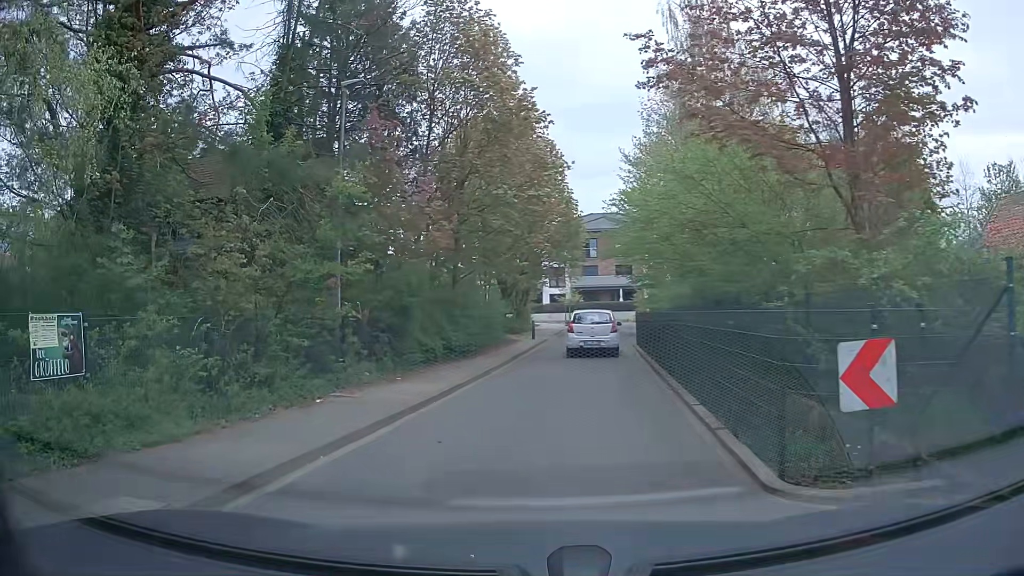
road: residential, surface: asphalt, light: Day
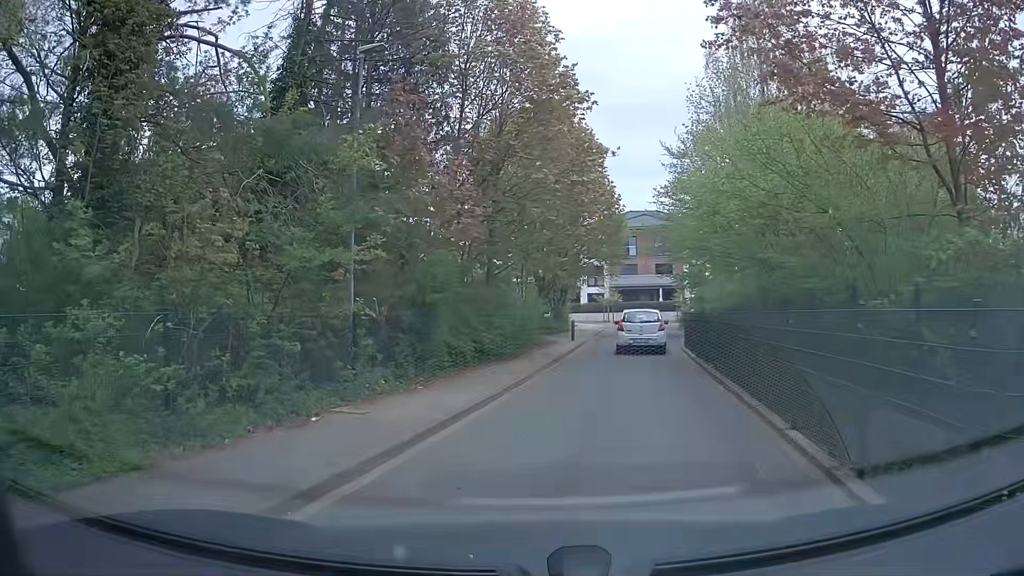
(-0.1, +2.2) m; -2°
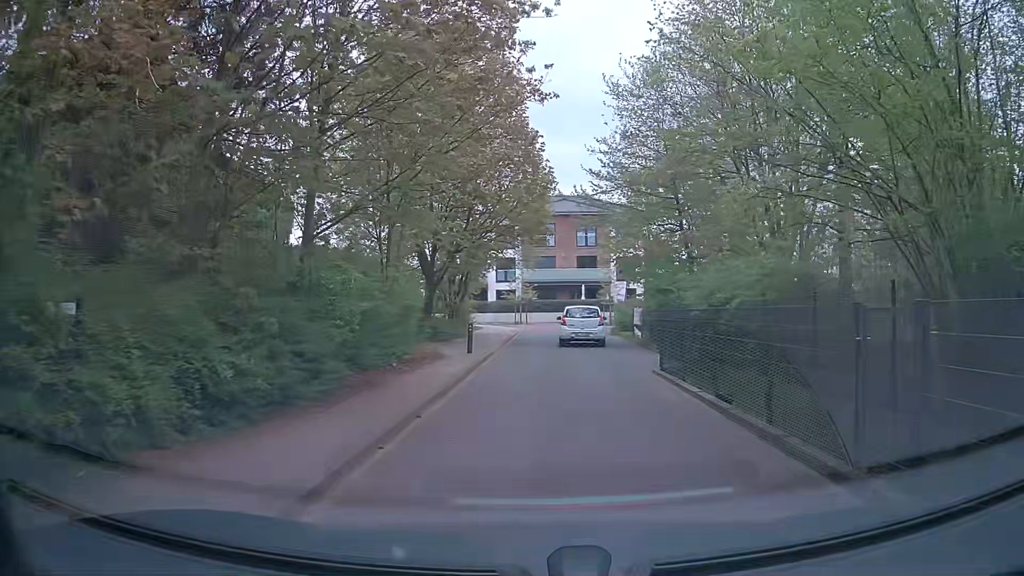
(+0.6, +11.2) m; +7°
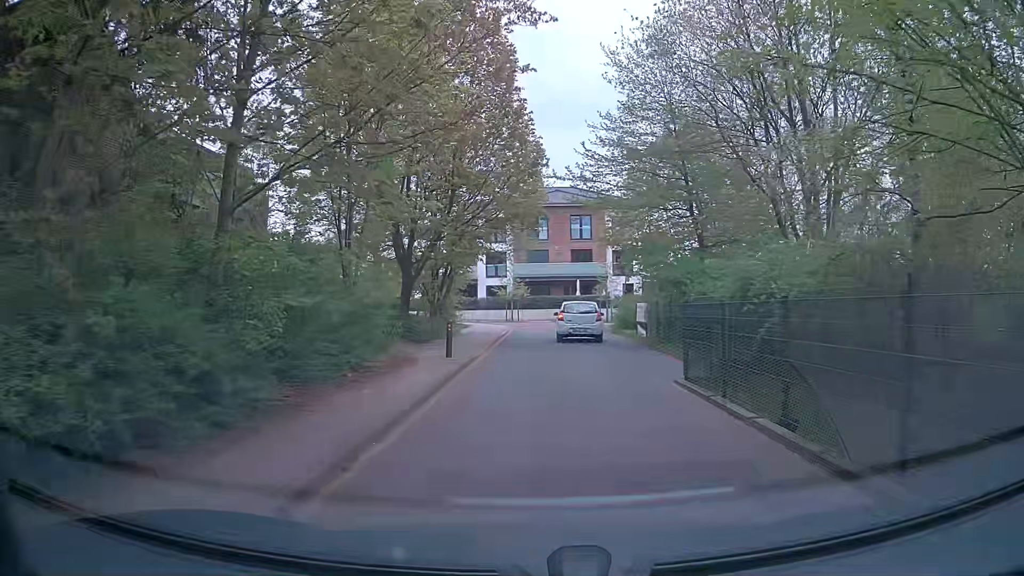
(0.0, +3.2) m; +1°
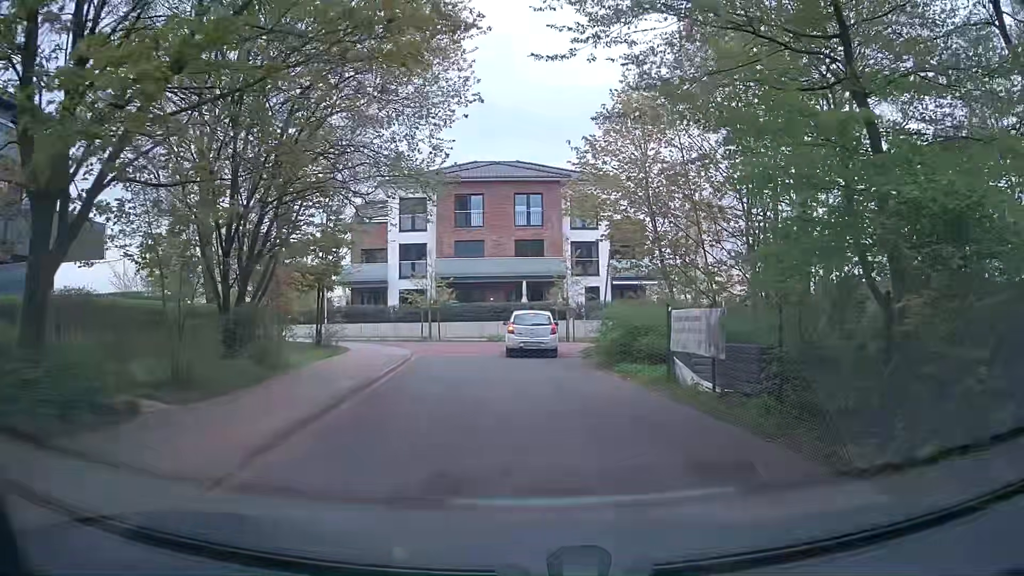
(+0.2, +16.2) m; +3°
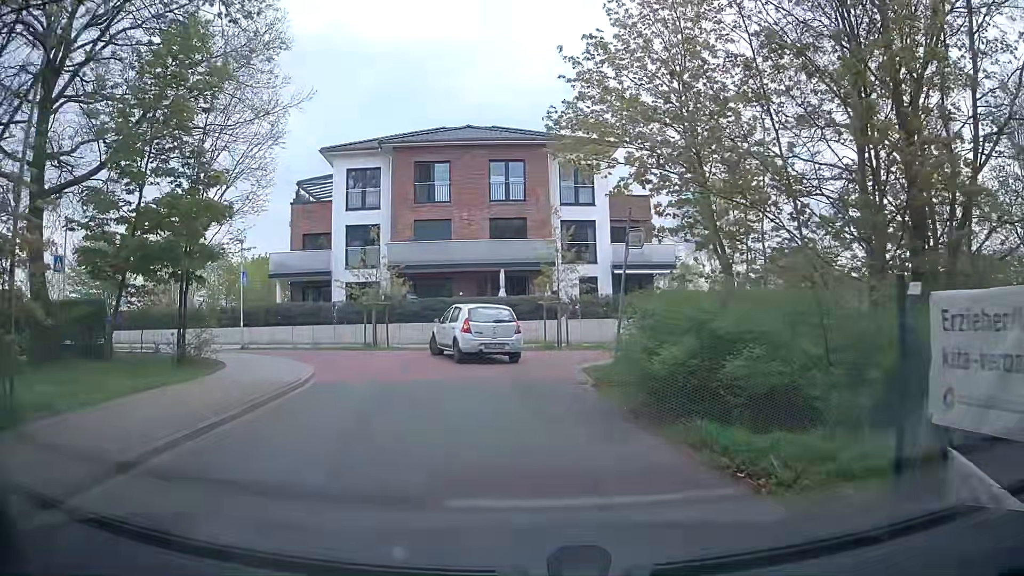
(+0.4, +9.3) m; +2°
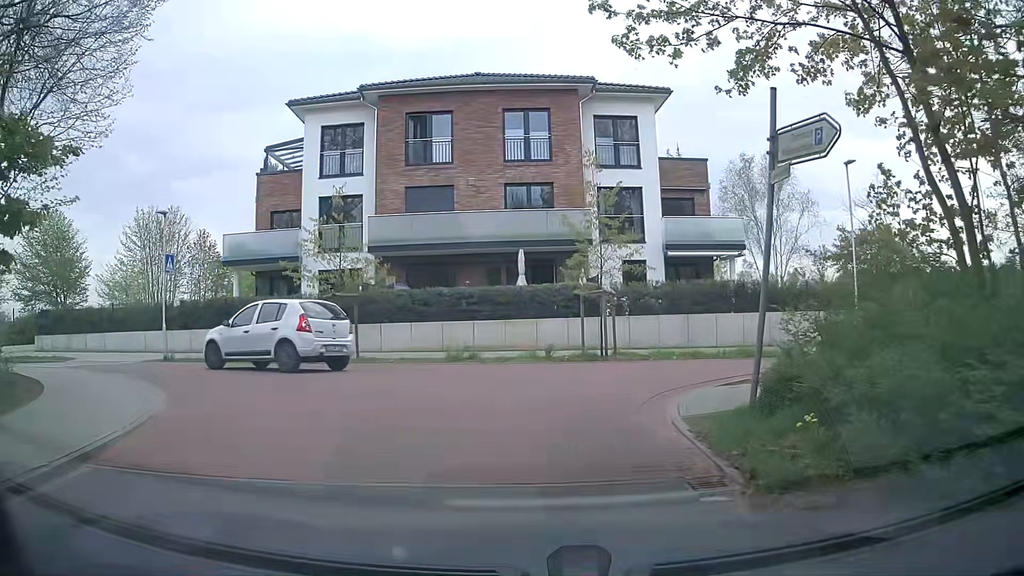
(-0.1, +8.2) m; -2°
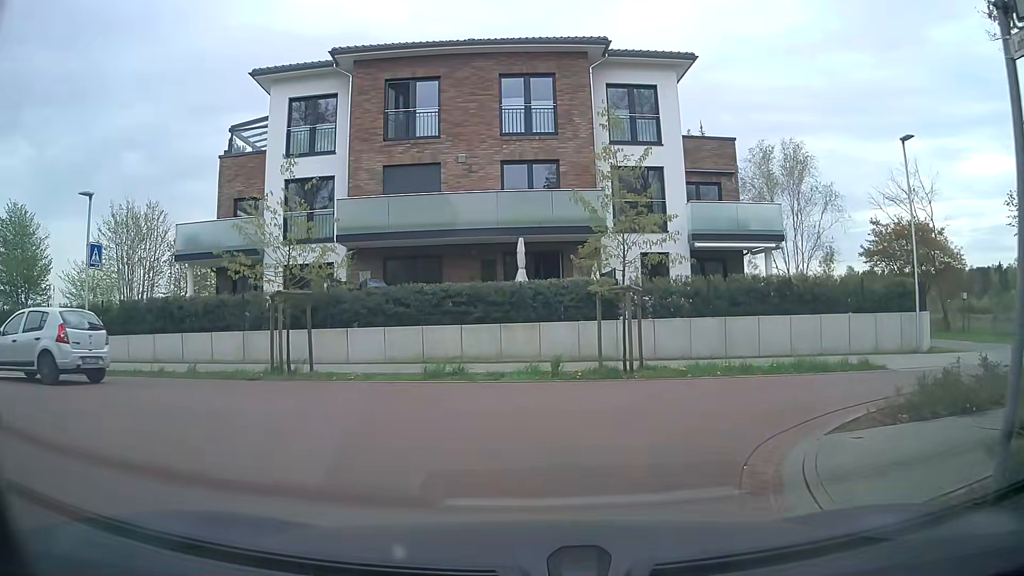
(+0.1, +4.2) m; +1°
